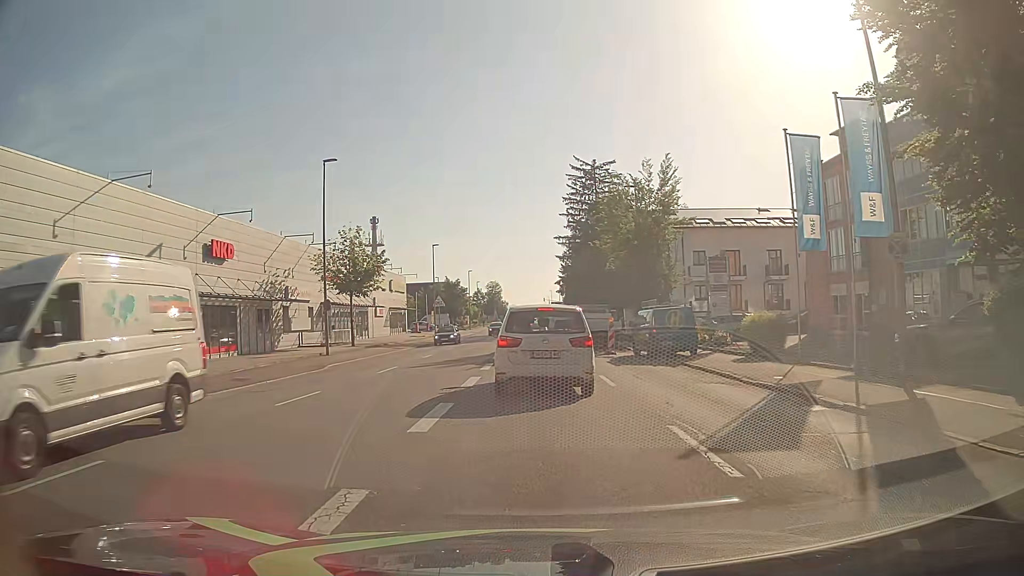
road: tertiary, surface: asphalt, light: Day
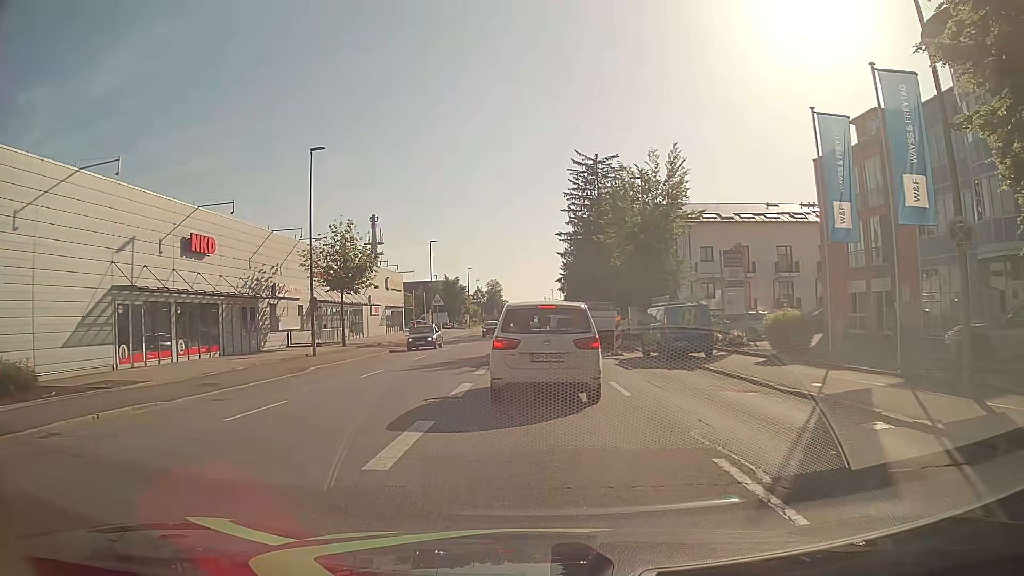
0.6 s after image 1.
(0.0, +2.2) m; -1°
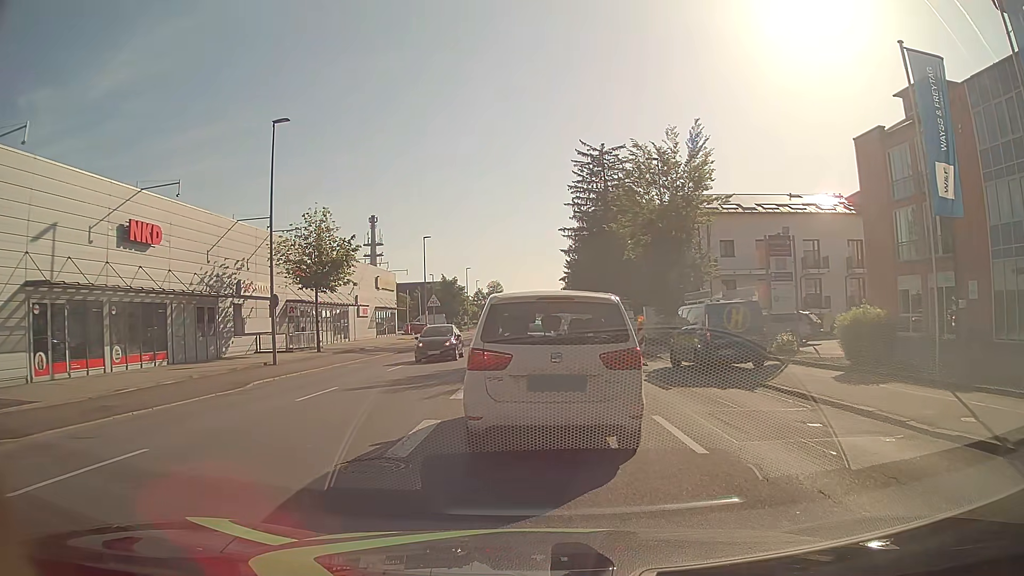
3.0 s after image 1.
(+0.1, +5.2) m; +1°
(0, +10) (0, +20) (0, +30) (0, +40) (0, +50) (0, +60) (0, +70) (0, +80) (-1, +90) (-1, +100) m
